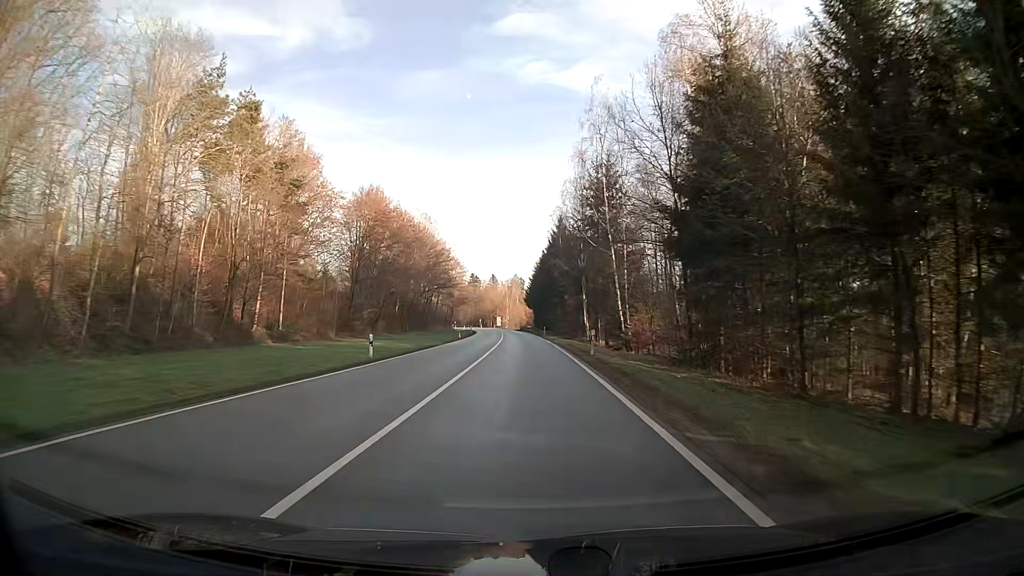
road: secondary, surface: asphalt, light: Day
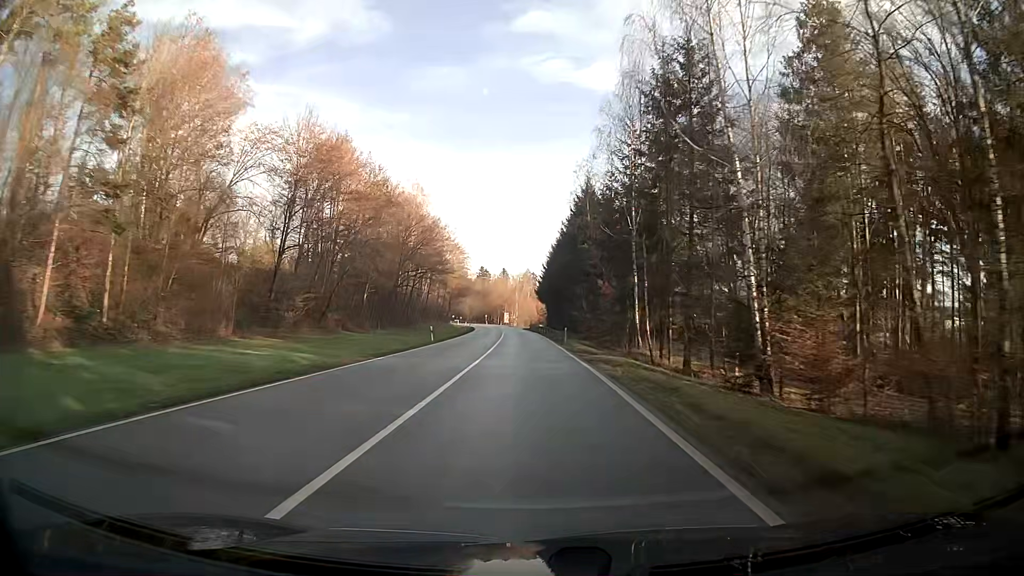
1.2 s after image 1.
(-0.2, +25.7) m; -1°
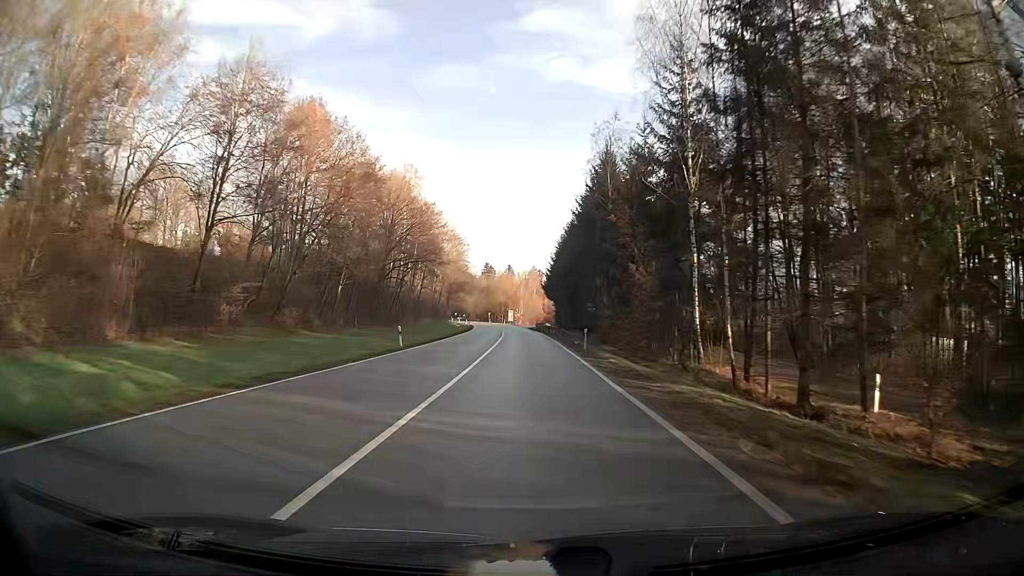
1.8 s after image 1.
(0.0, +12.5) m; 0°
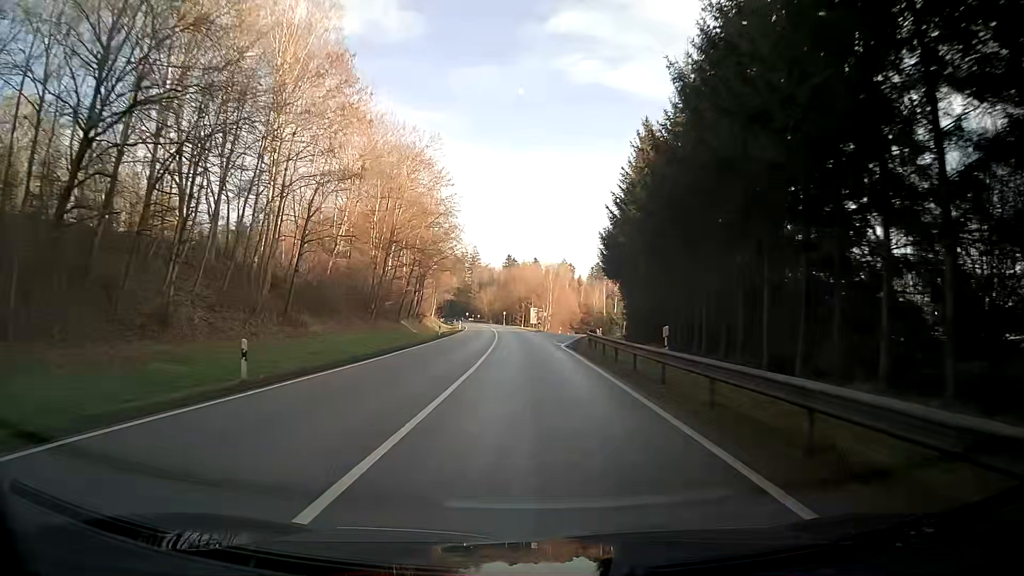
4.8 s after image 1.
(-1.0, +59.7) m; -2°
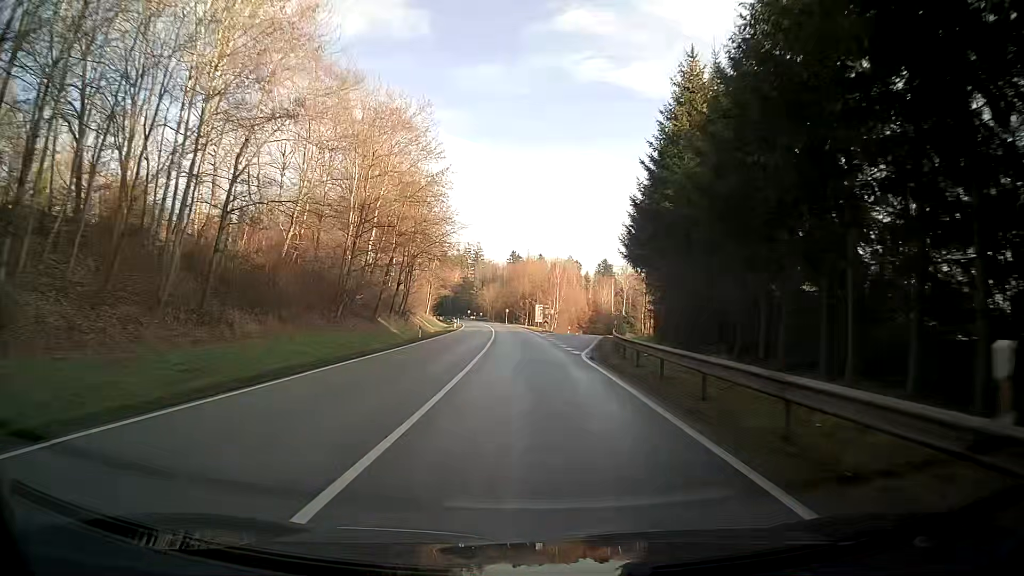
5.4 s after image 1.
(0.0, +11.3) m; 0°
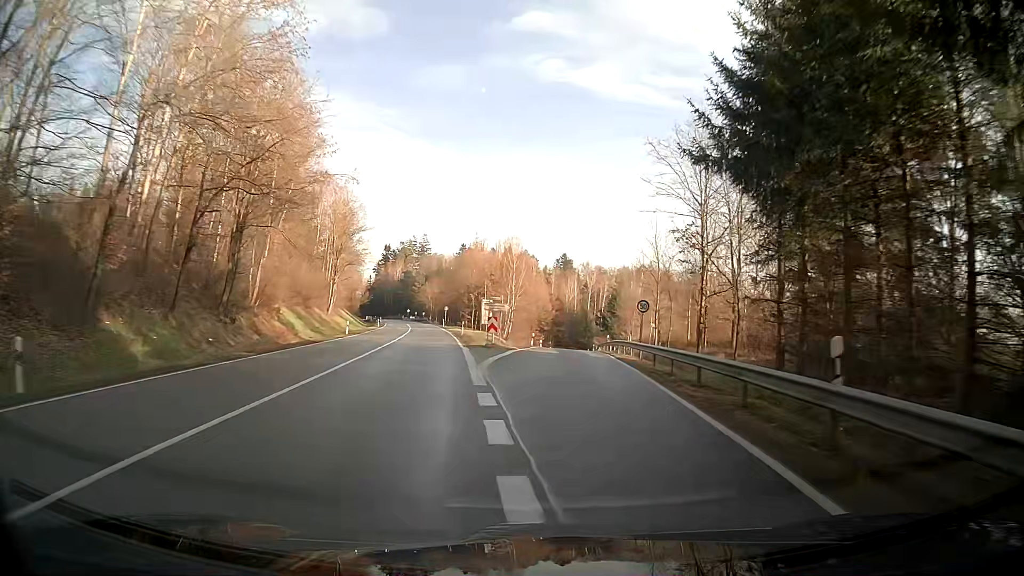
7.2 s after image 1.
(+0.9, +32.6) m; +4°
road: secondary_link
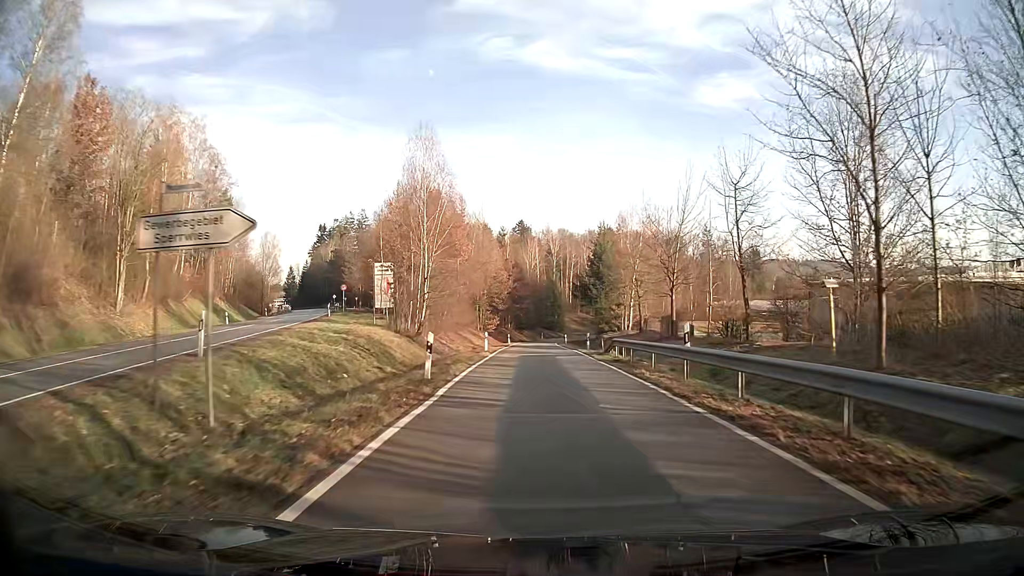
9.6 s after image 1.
(+1.2, +35.9) m; +3°
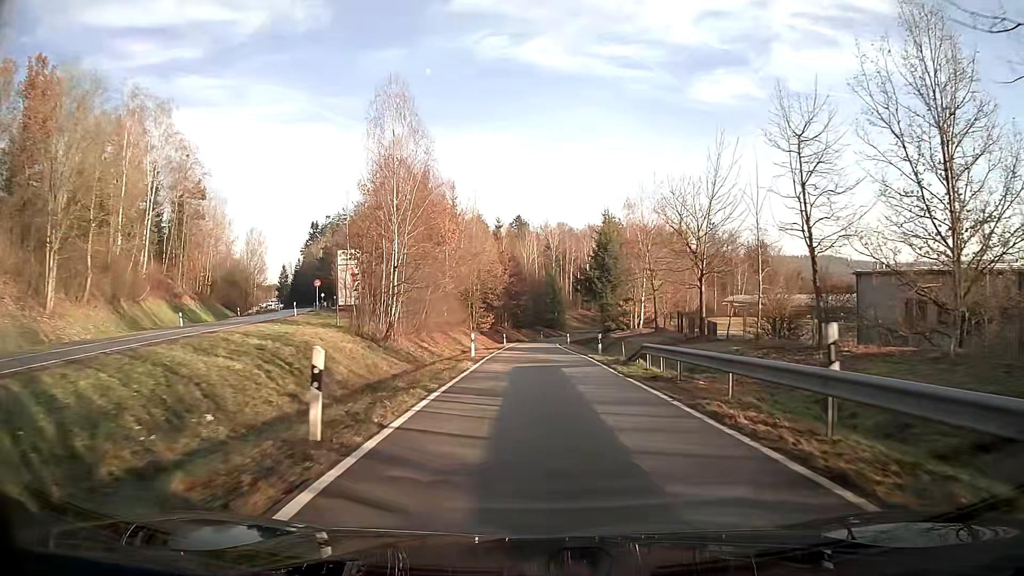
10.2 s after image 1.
(0.0, +7.7) m; 0°
